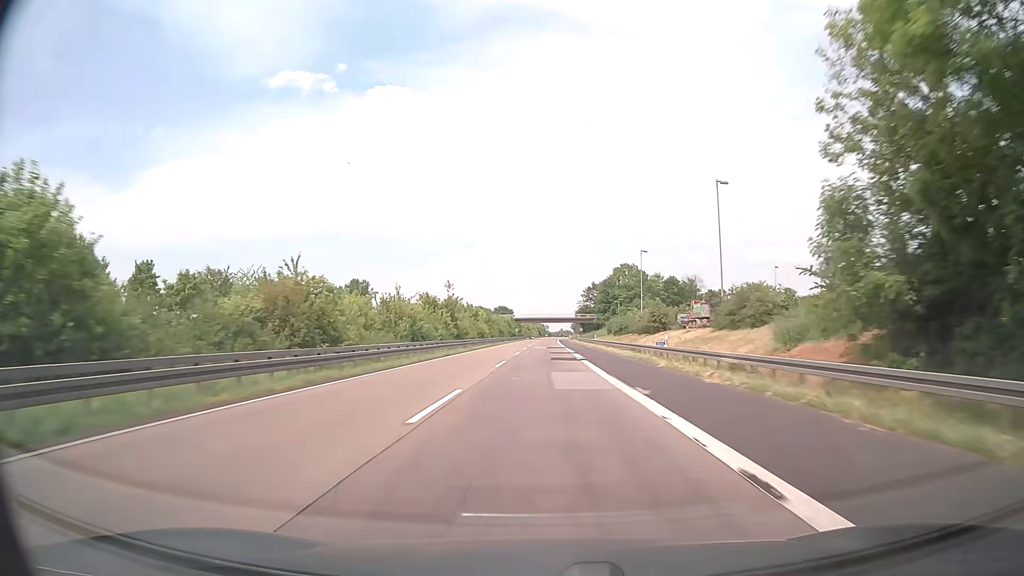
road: motorway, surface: asphalt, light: Day
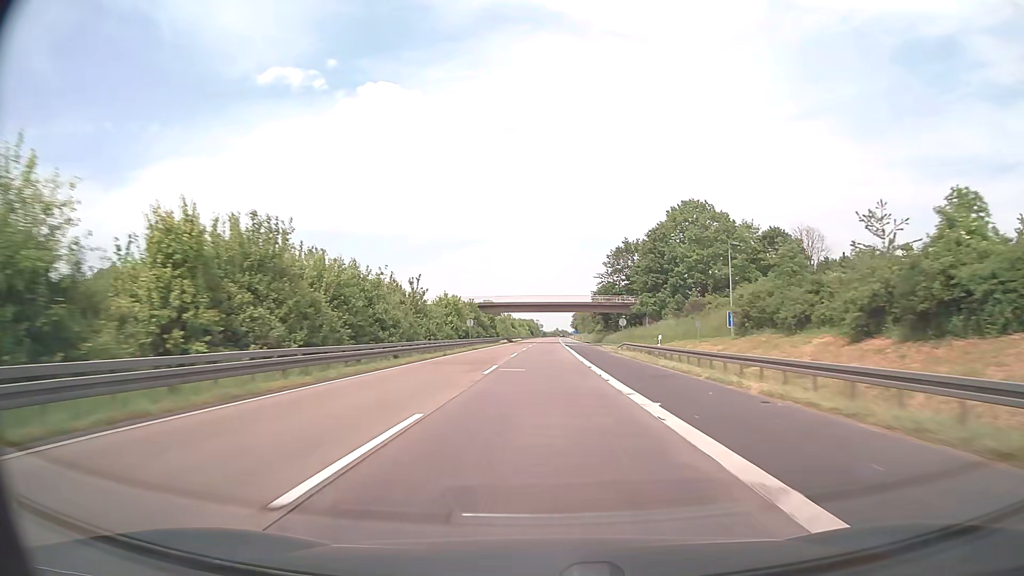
(+0.4, +95.0) m; 0°
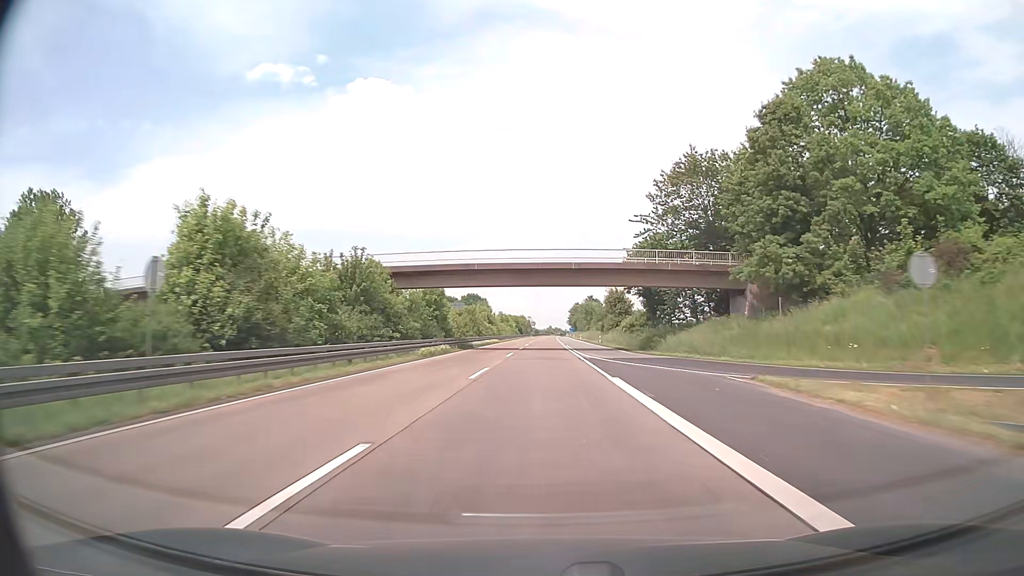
(+0.3, +57.0) m; +1°
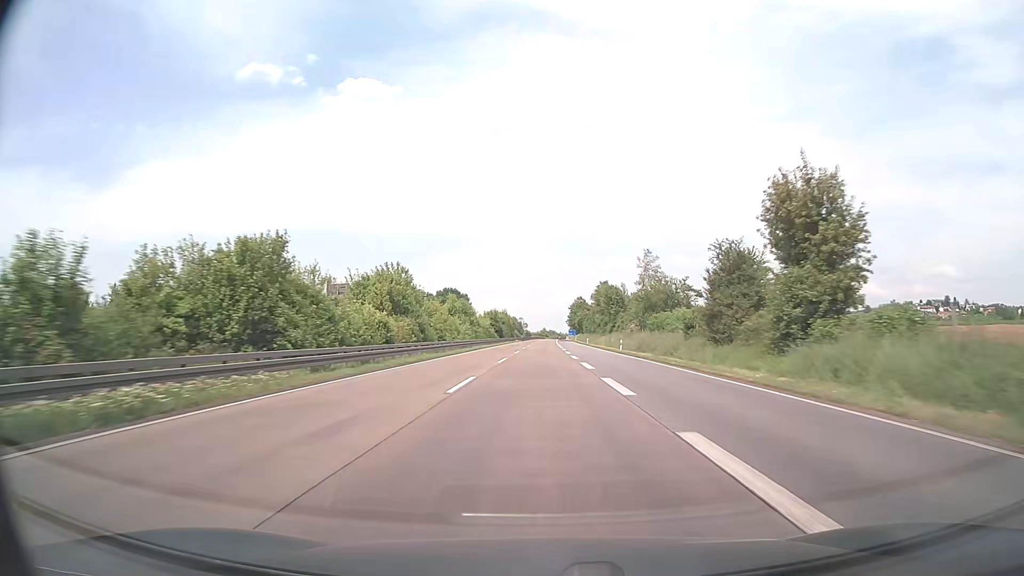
(+0.2, +76.0) m; +1°
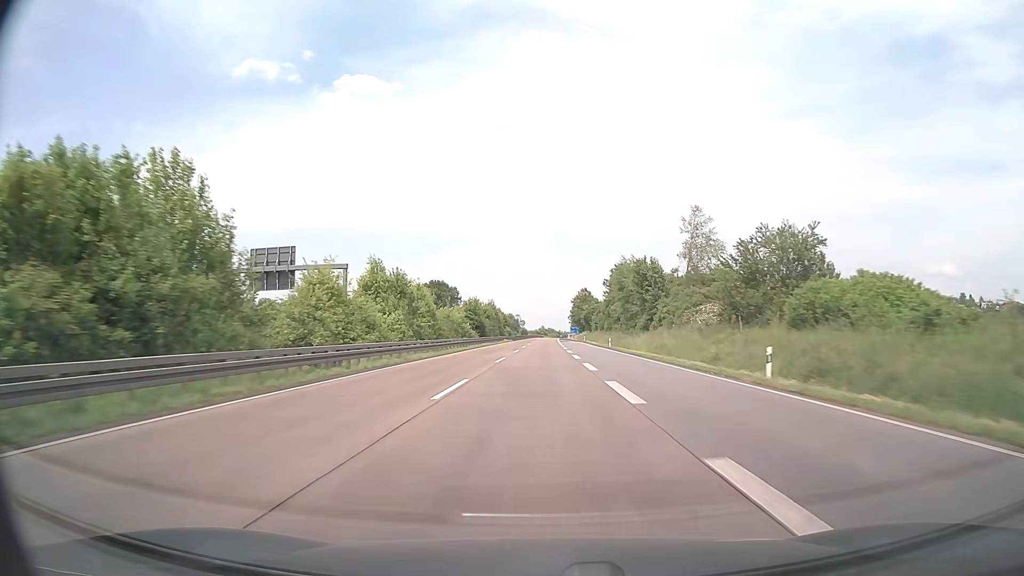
(0.0, +38.0) m; 0°
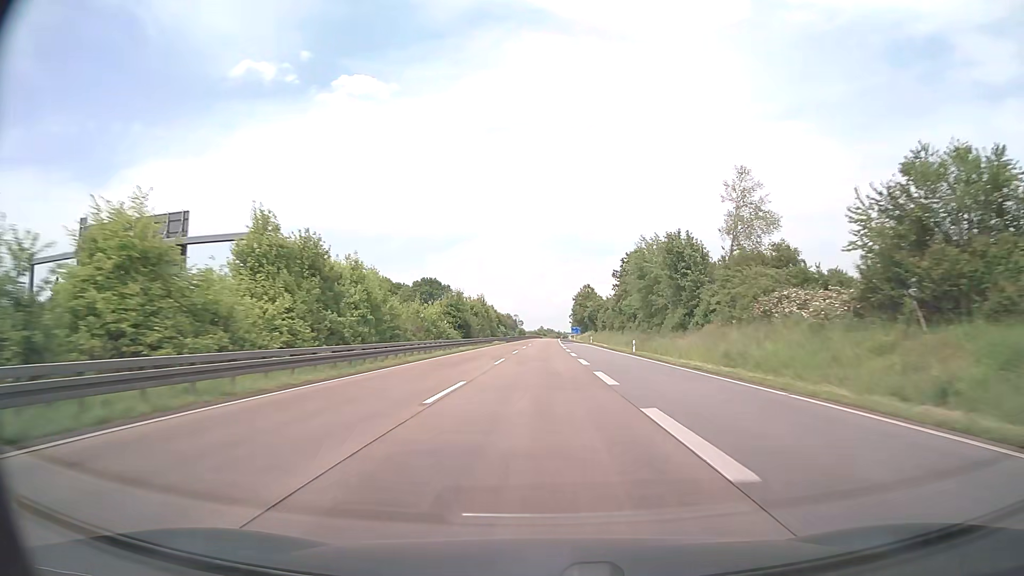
(0.0, +19.0) m; 0°
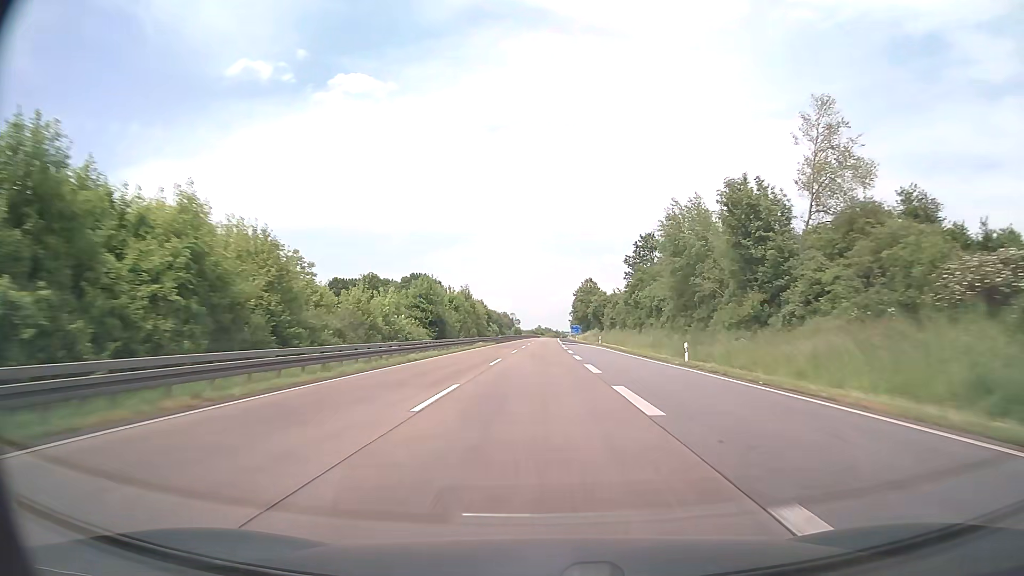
(0.0, +19.0) m; 0°
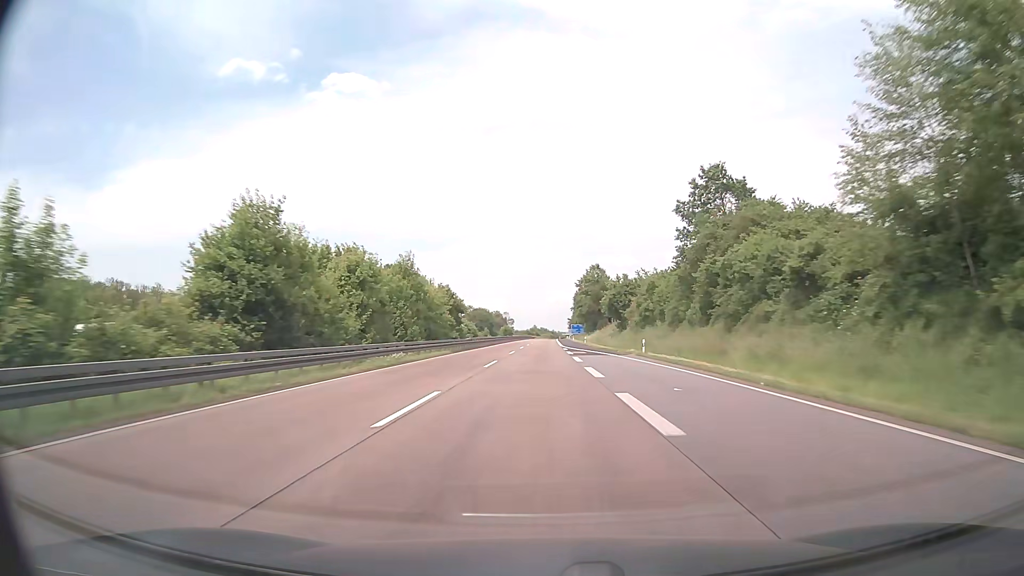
(+0.2, +38.0) m; 0°
(0, +10) (0, +20) (0, +30) (0, +40) (0, +50) (0, +60) (0, +70) (0, +80) (+1, +90) (+1, +100) m
